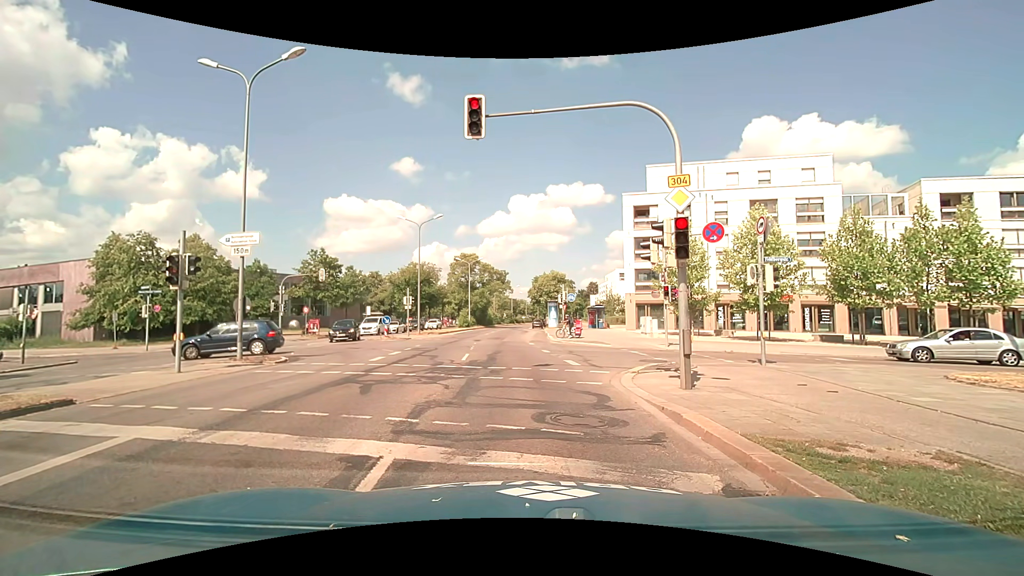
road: primary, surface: asphalt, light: Day
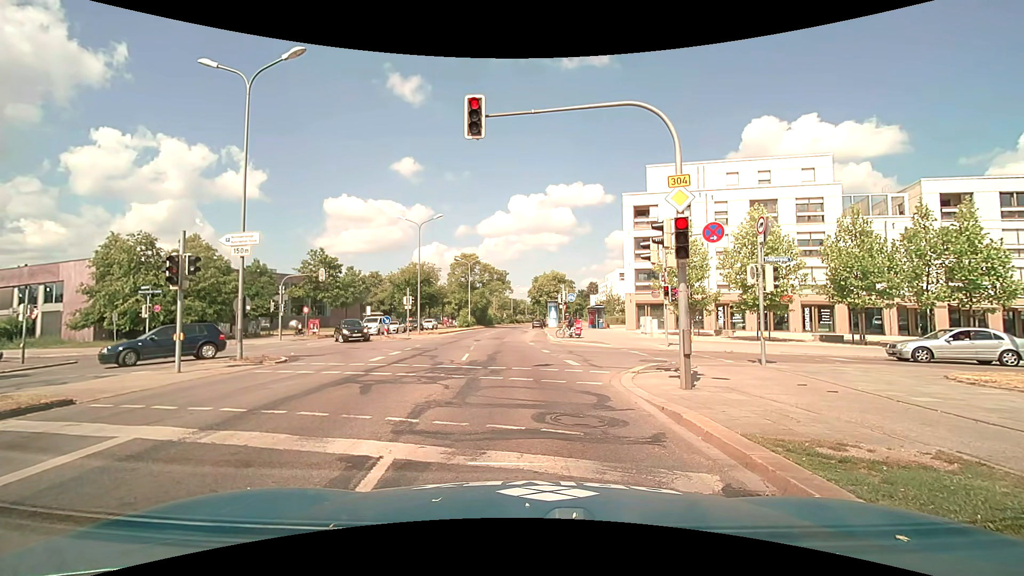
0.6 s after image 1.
(0.0, 0.0) m; 0°
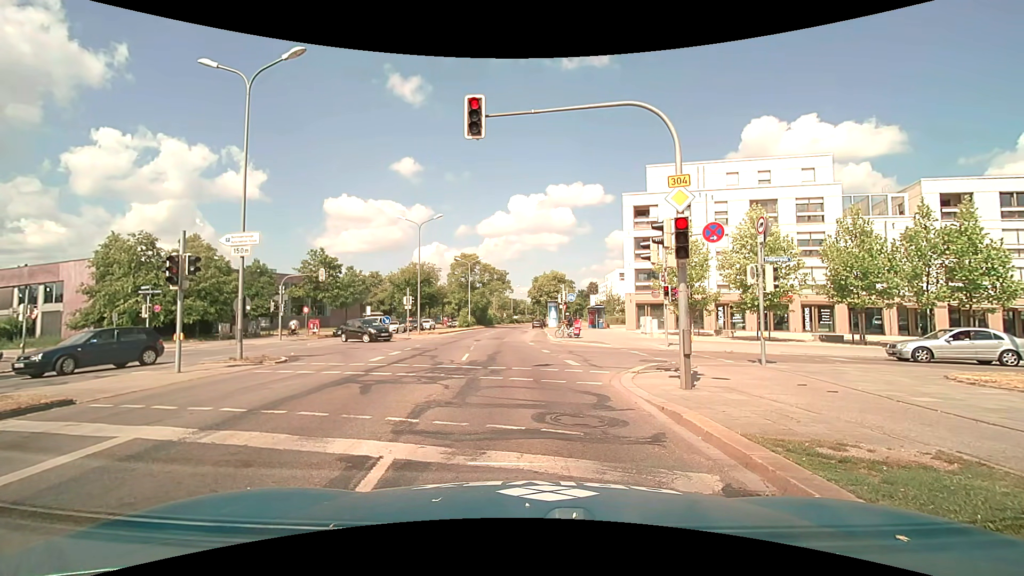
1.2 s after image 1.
(0.0, 0.0) m; 0°
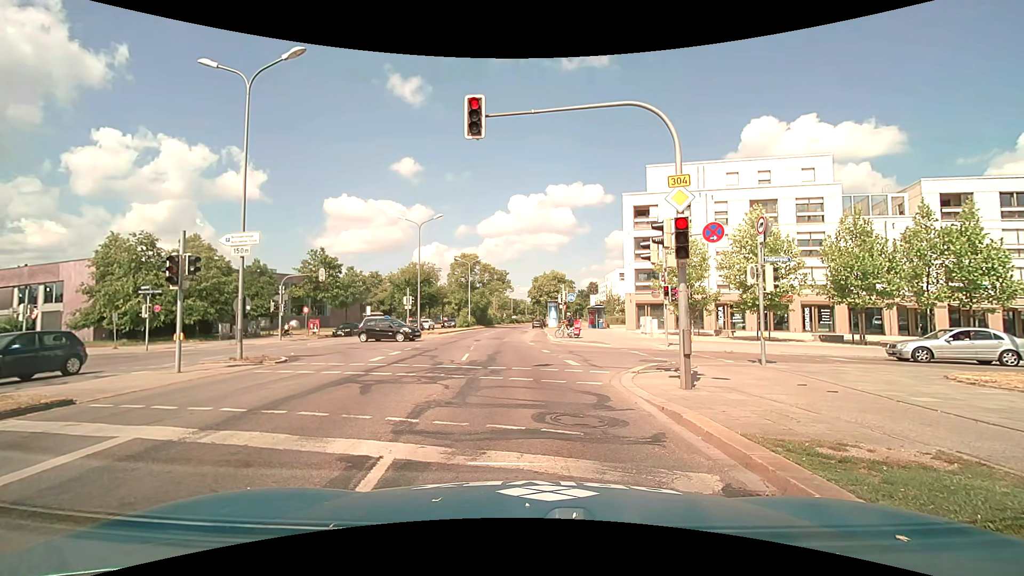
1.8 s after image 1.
(0.0, 0.0) m; 0°
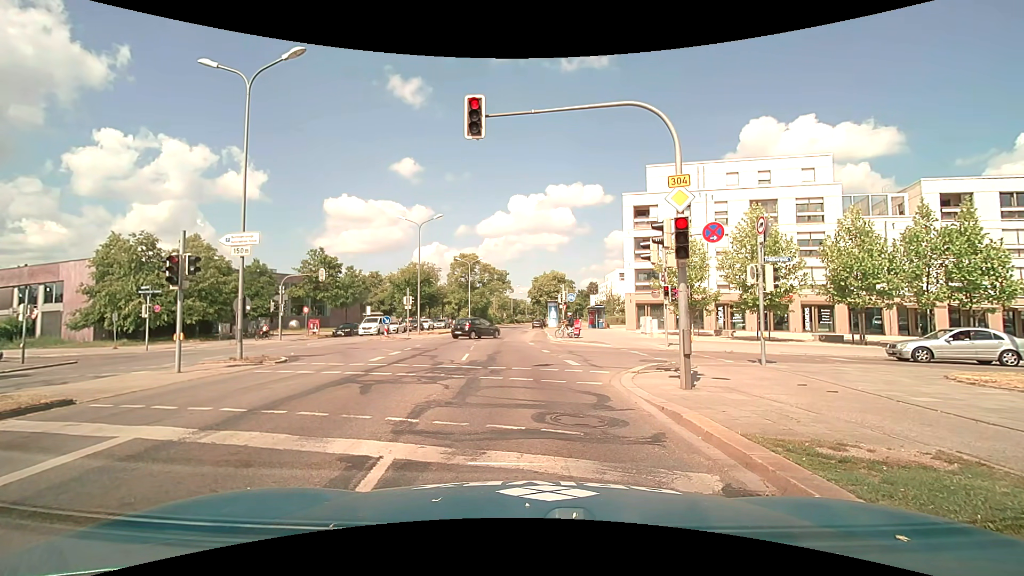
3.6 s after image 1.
(0.0, 0.0) m; 0°
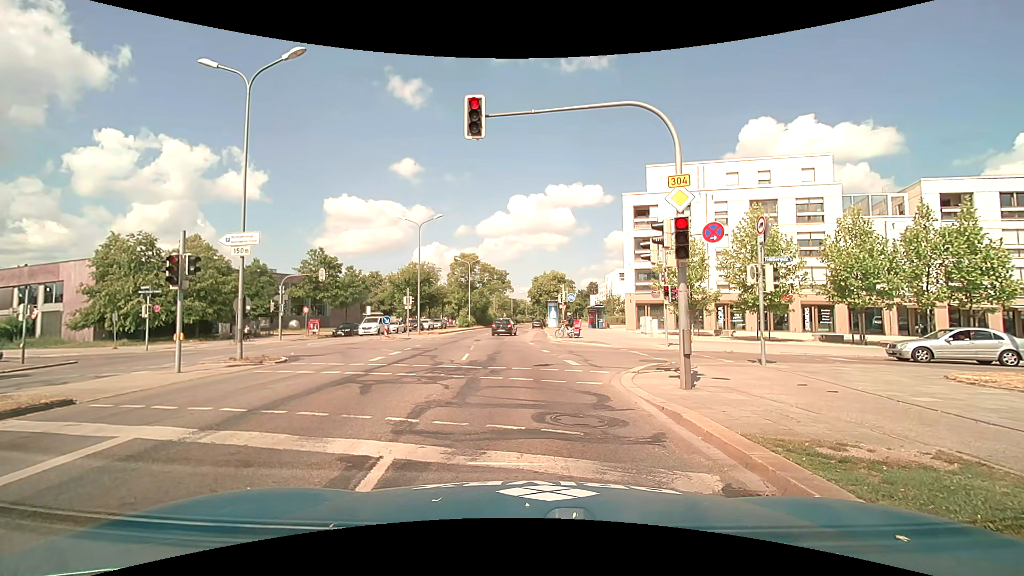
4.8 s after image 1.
(0.0, 0.0) m; 0°
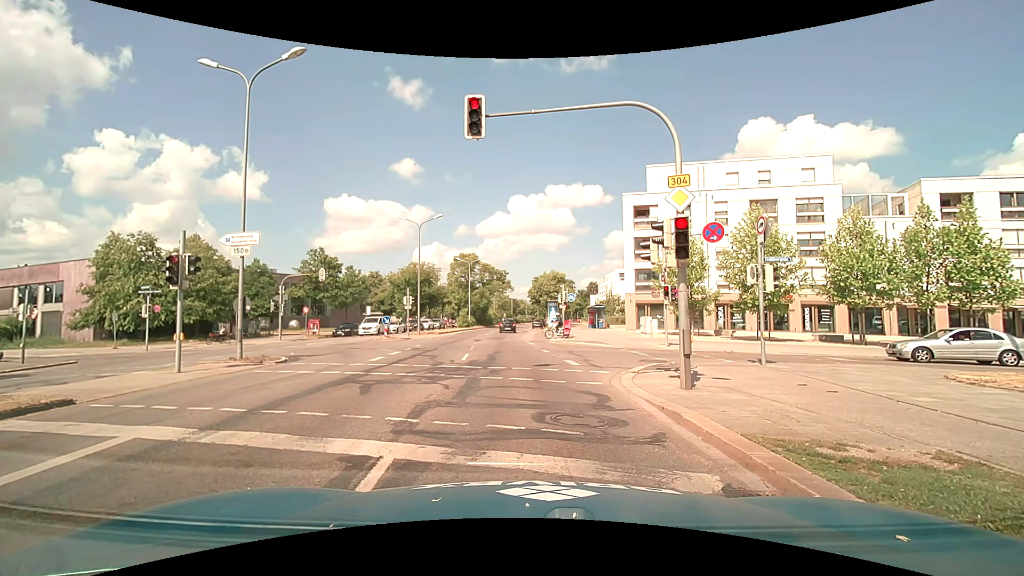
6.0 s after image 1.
(0.0, 0.0) m; 0°
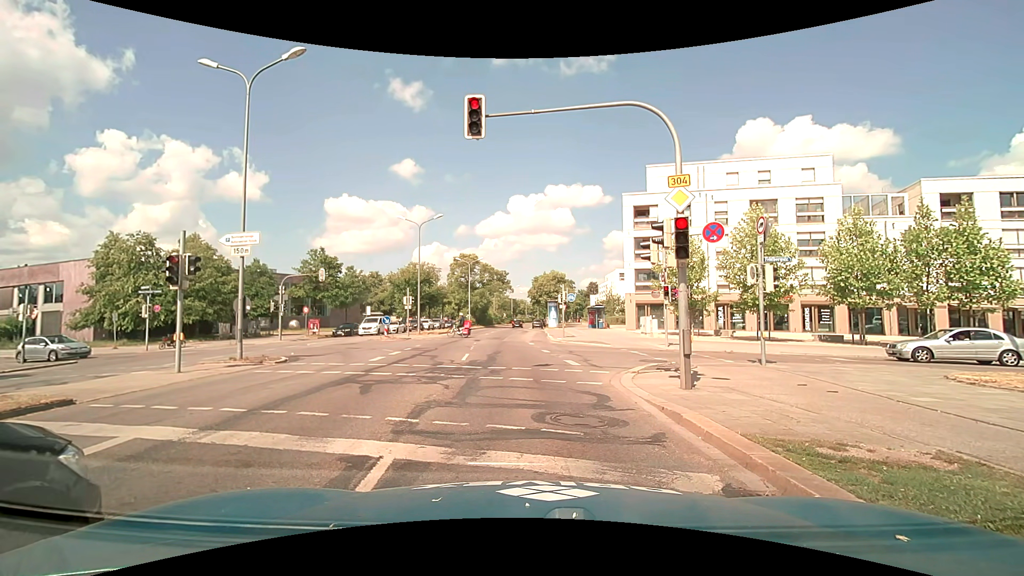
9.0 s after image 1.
(0.0, 0.0) m; 0°
(0, +10) (-2, +20) (-3, +30) (-3, +40) (-4, +50) (-5, +60) (-6, +70) (-6, +80) (-6, +90) (-6, +100) m
